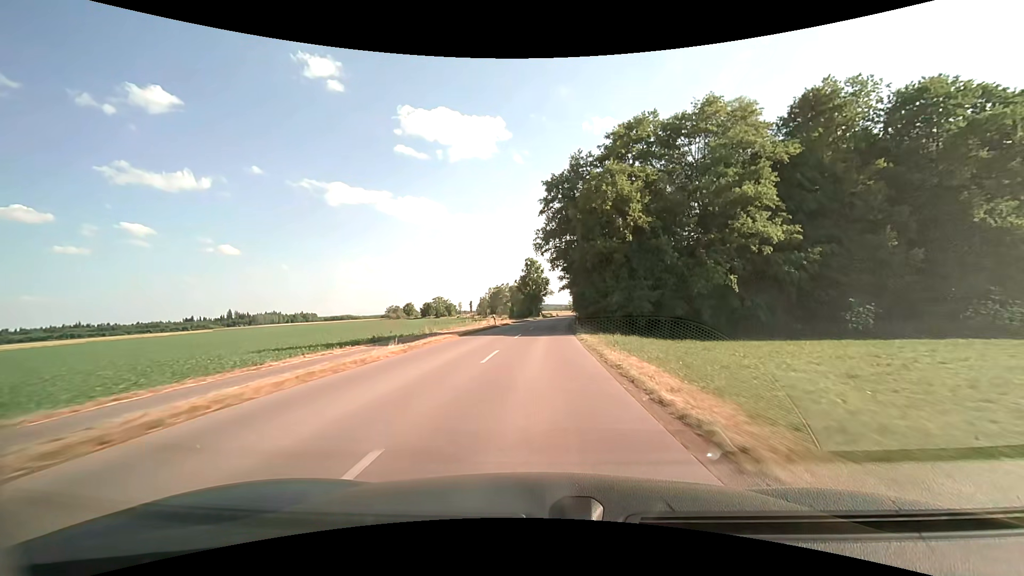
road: tertiary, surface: asphalt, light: Day
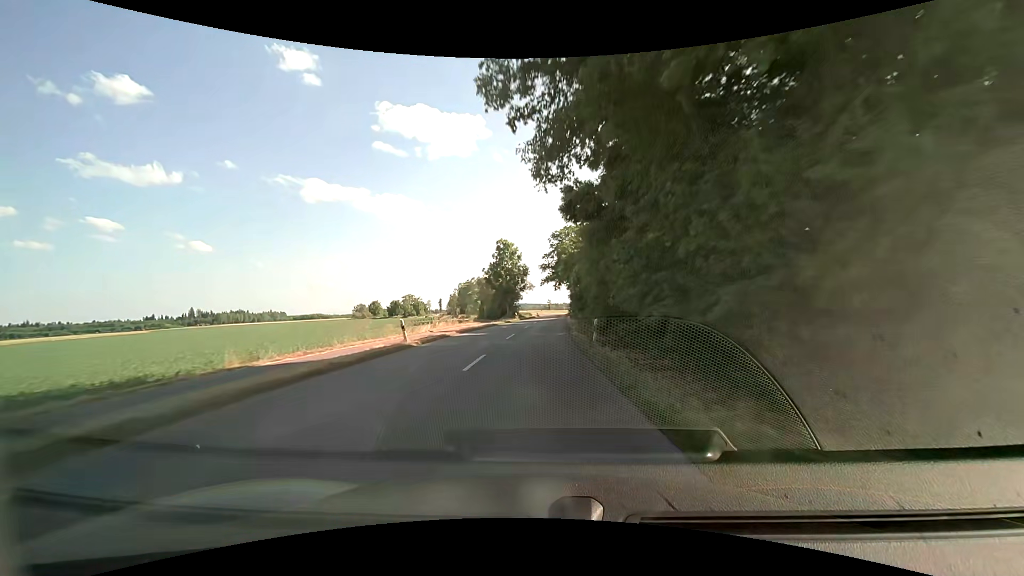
(+0.5, +25.8) m; +2°
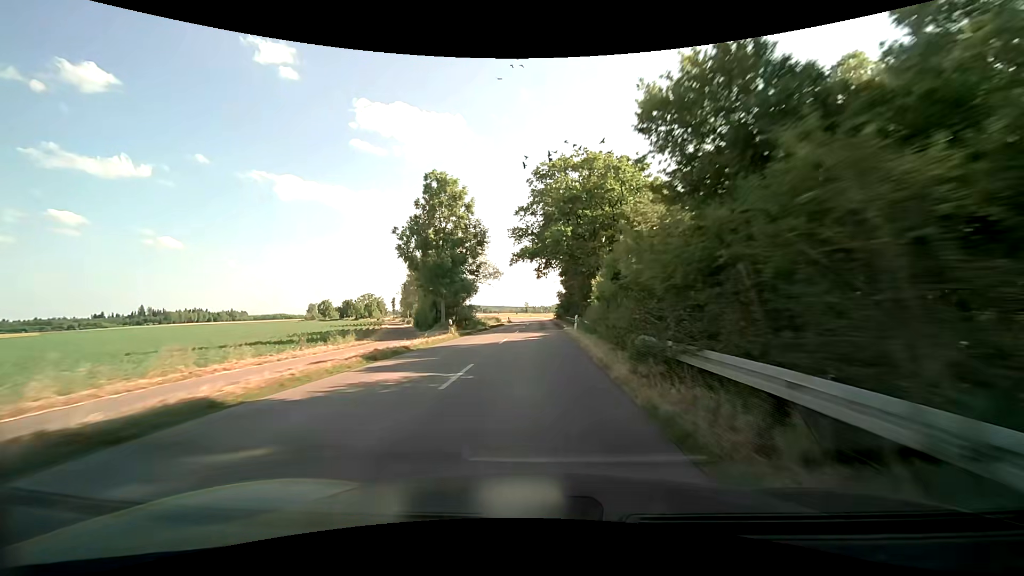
(+0.8, +38.6) m; +2°
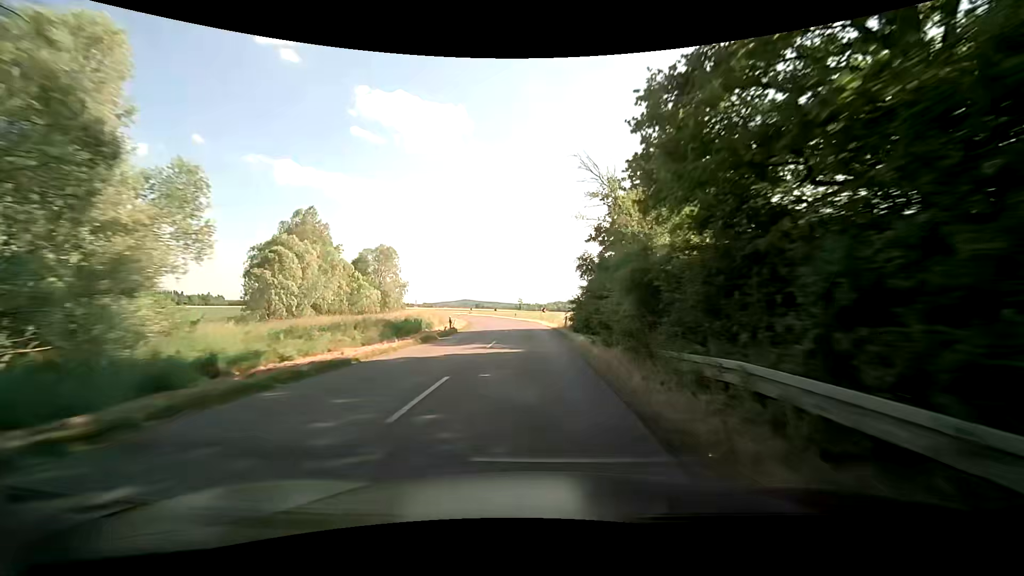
(+0.8, +50.7) m; +1°
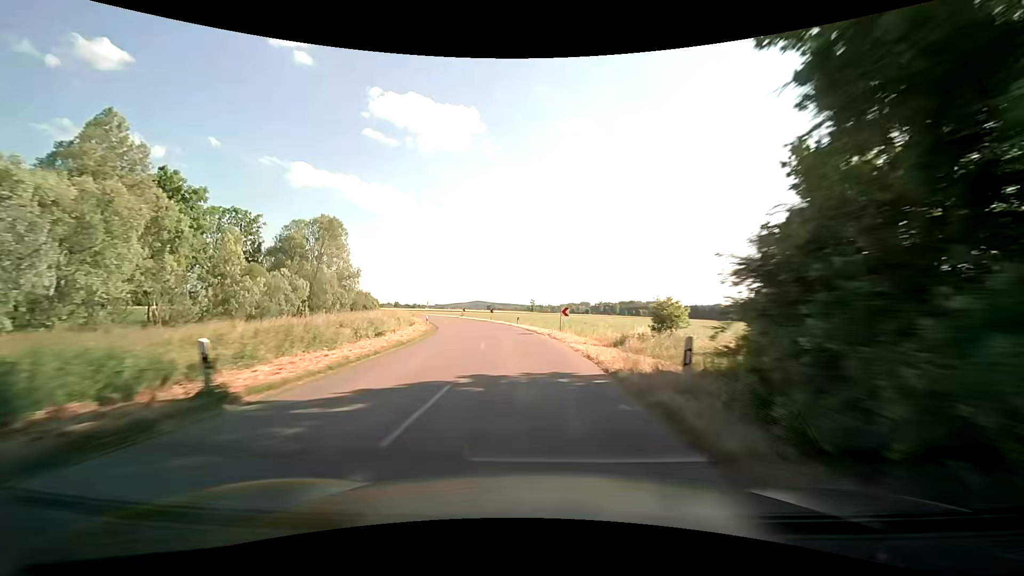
(-0.1, +25.1) m; -1°
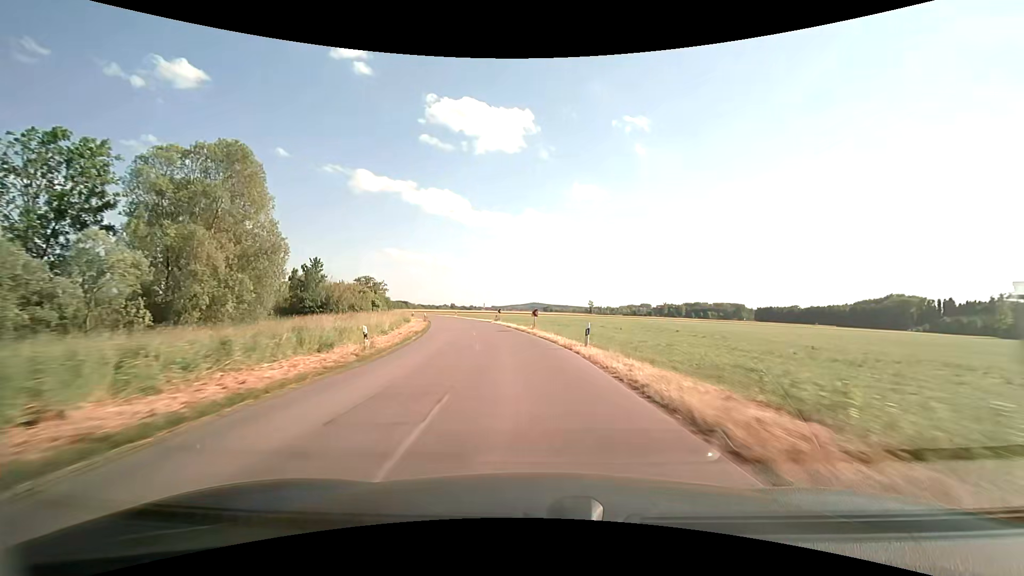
(-1.3, +25.3) m; -6°
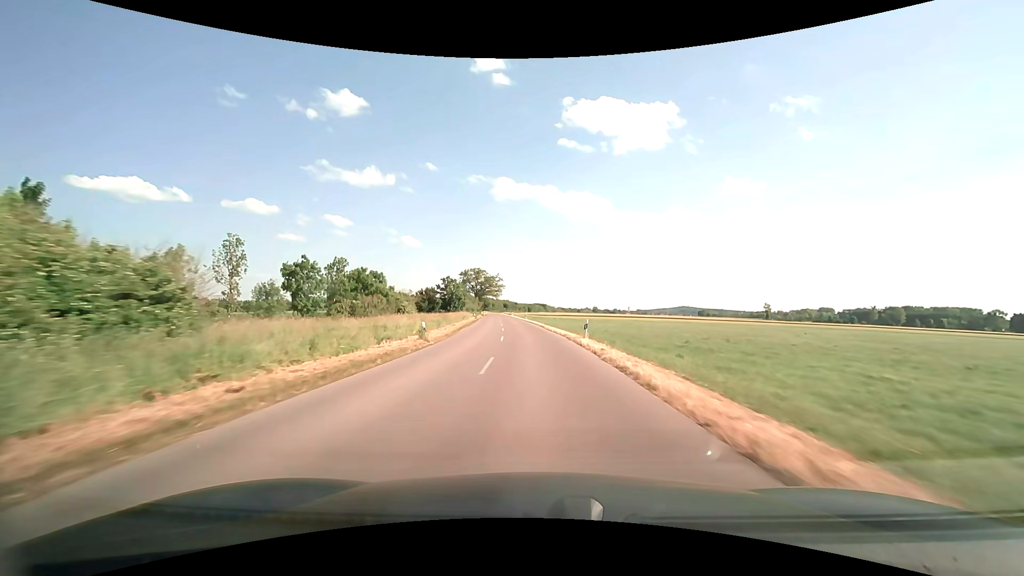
(-10.0, +65.2) m; -16°
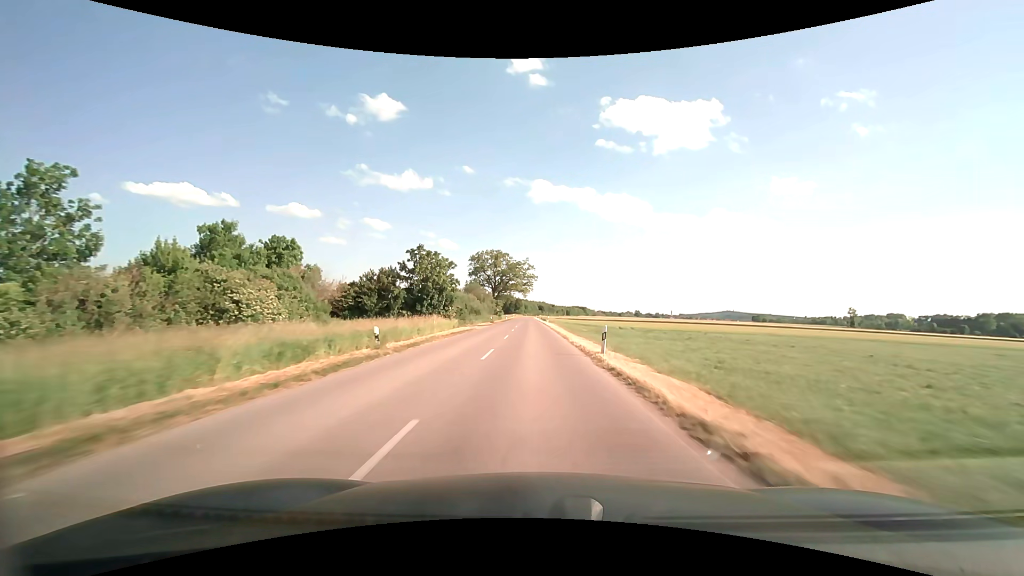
(-2.9, +57.1) m; -5°
(0, +10) (0, +20) (0, +30) (0, +40) (-1, +50) (-1, +60) (-1, +70) (-1, +80) (-1, +90) (-2, +100) m
